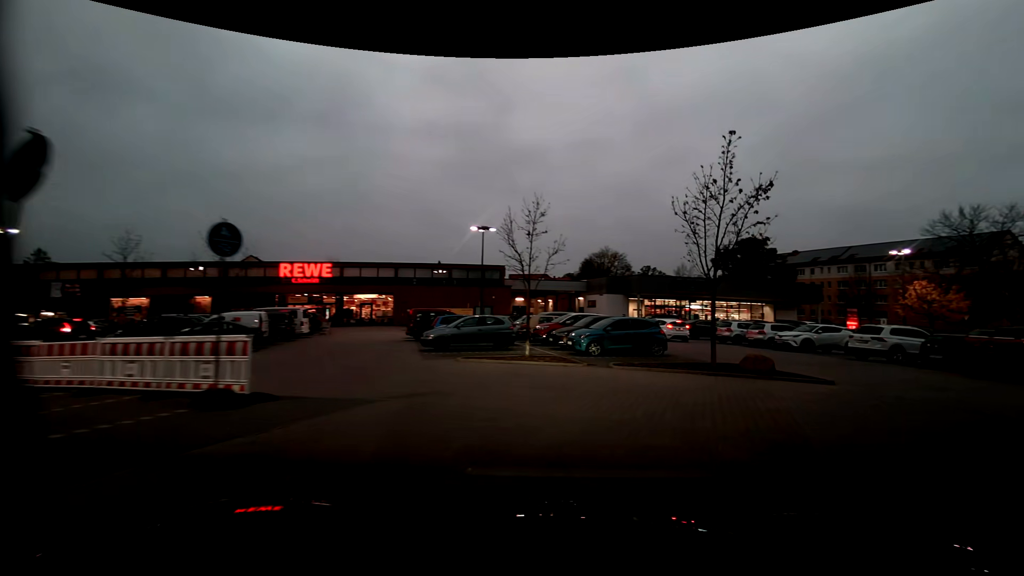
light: Dusk
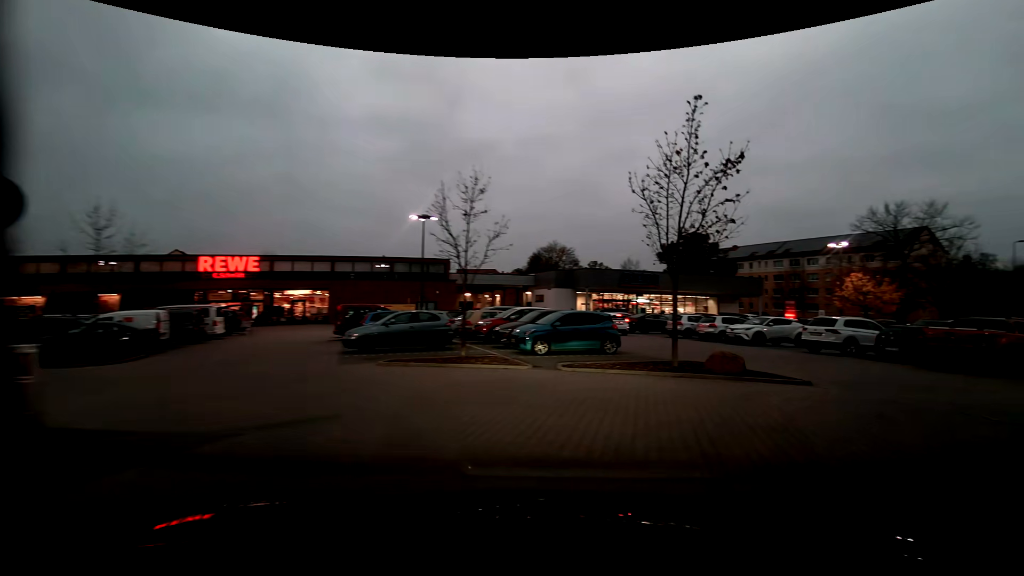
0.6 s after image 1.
(+0.2, +2.3) m; +7°
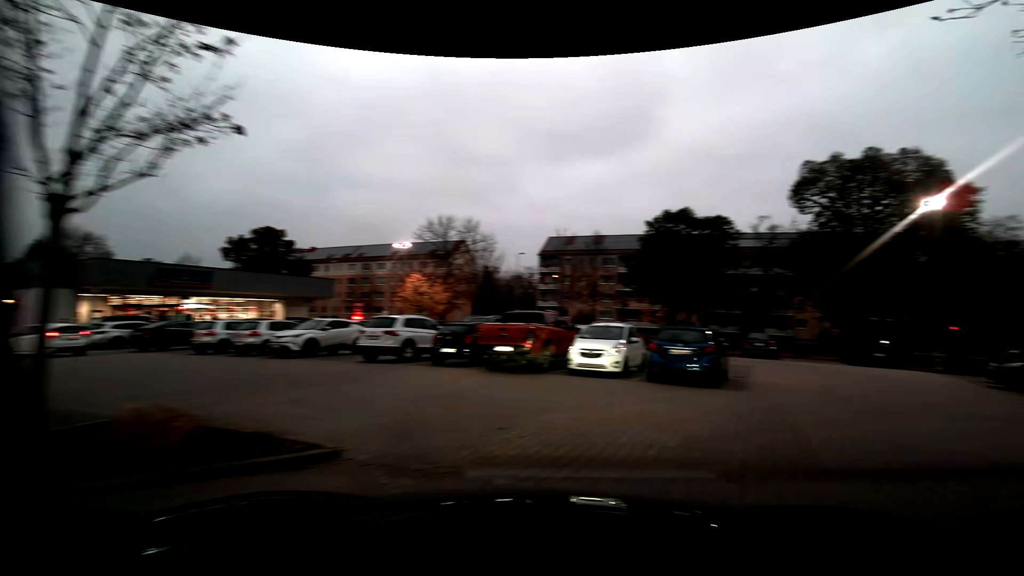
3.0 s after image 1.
(+2.2, +6.8) m; +44°
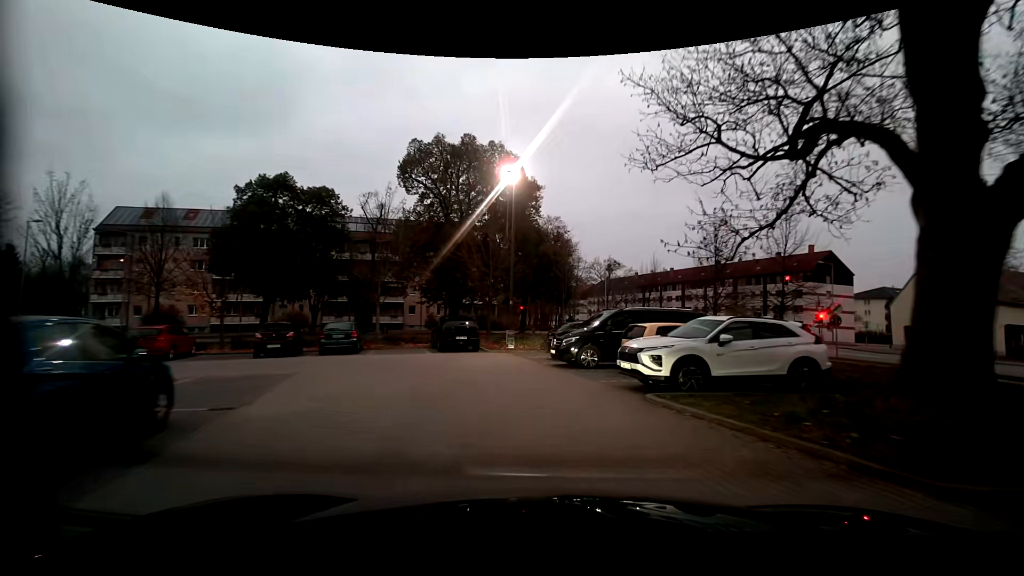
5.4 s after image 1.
(+4.5, +7.8) m; +40°
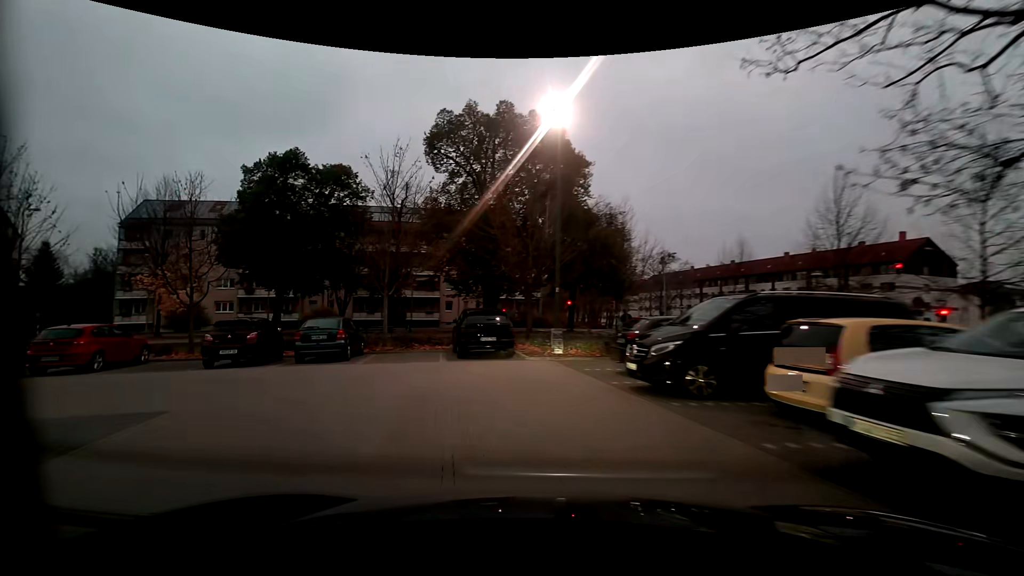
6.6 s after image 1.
(-0.1, +6.5) m; -3°
